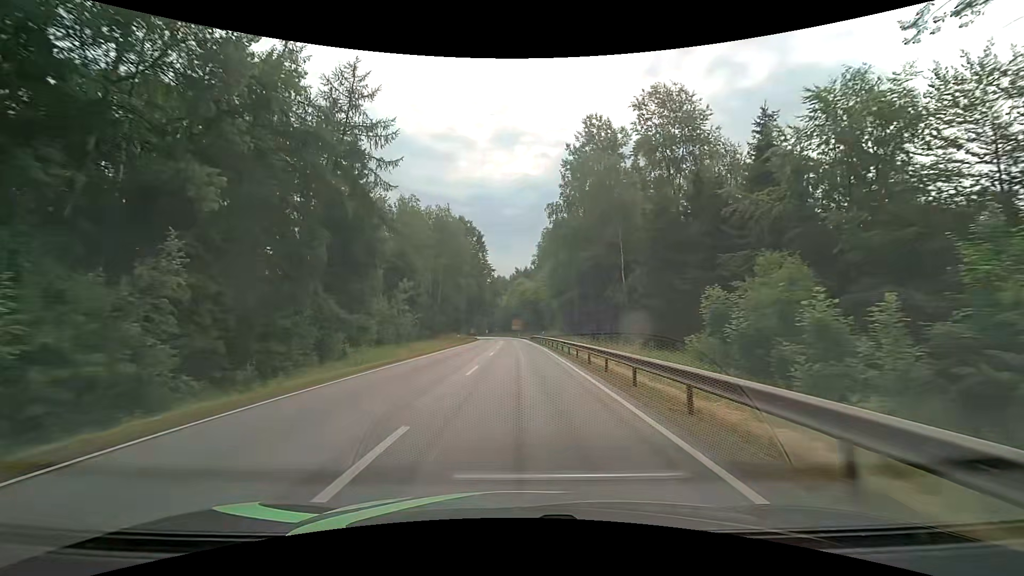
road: primary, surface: asphalt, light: Day
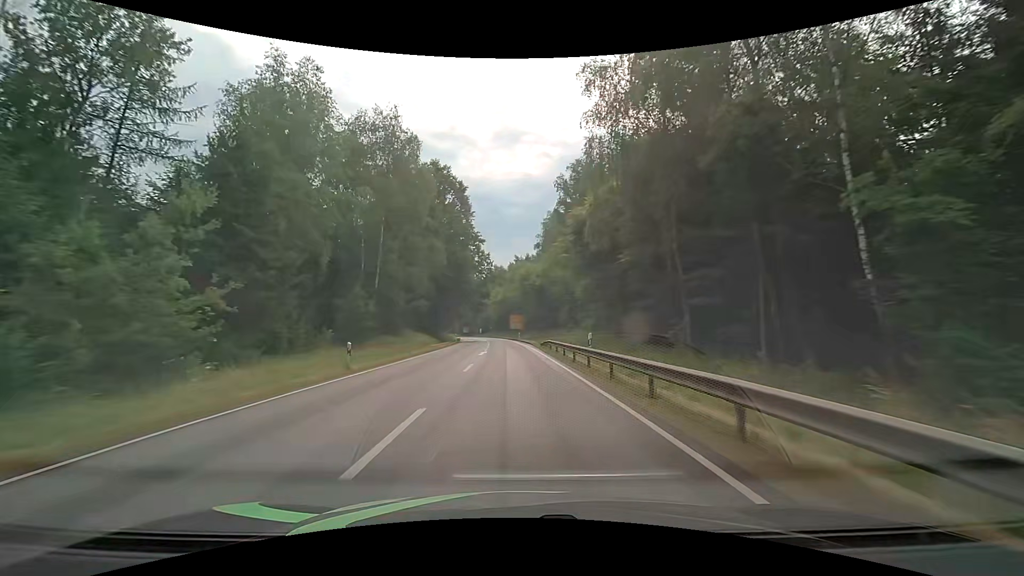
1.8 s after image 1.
(0.0, +34.2) m; 0°
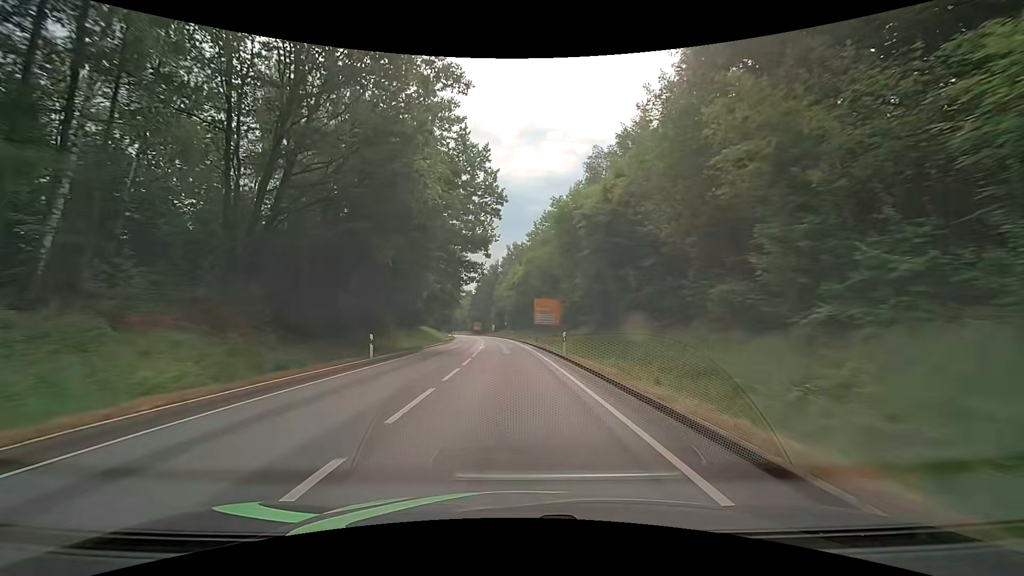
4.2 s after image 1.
(-0.9, +46.2) m; -2°
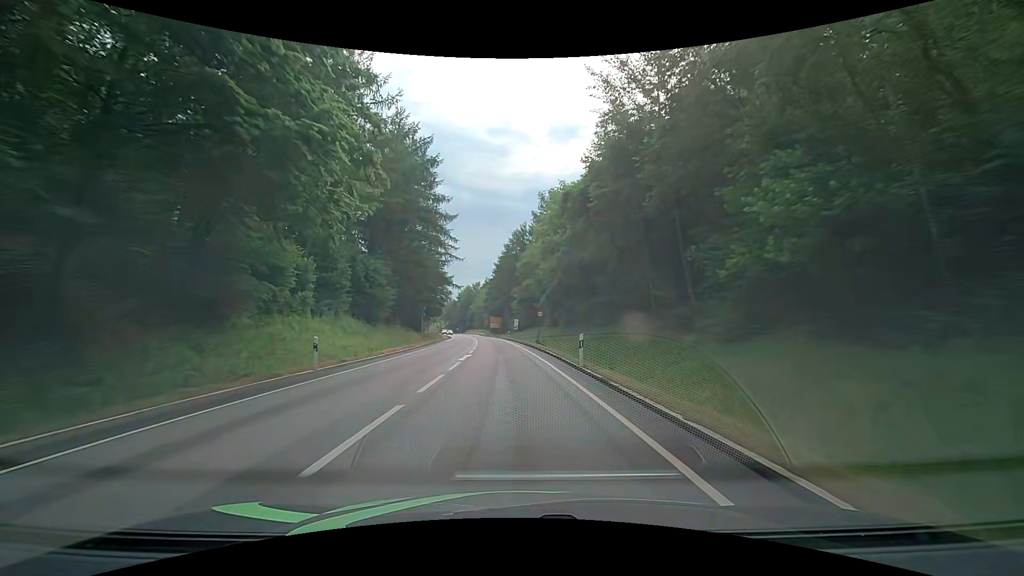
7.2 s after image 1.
(-2.3, +56.4) m; -4°
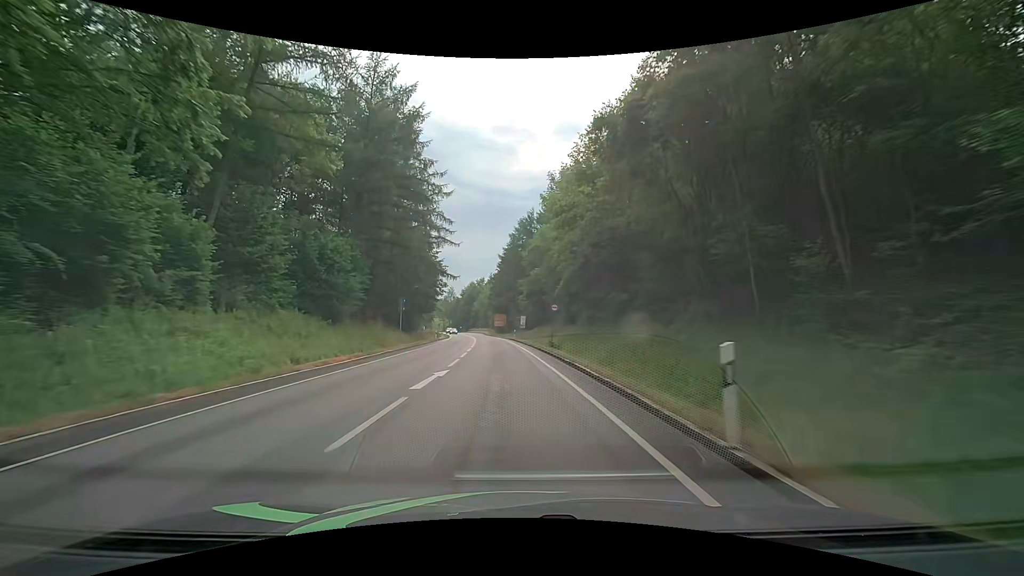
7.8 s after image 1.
(-0.1, +11.0) m; -1°
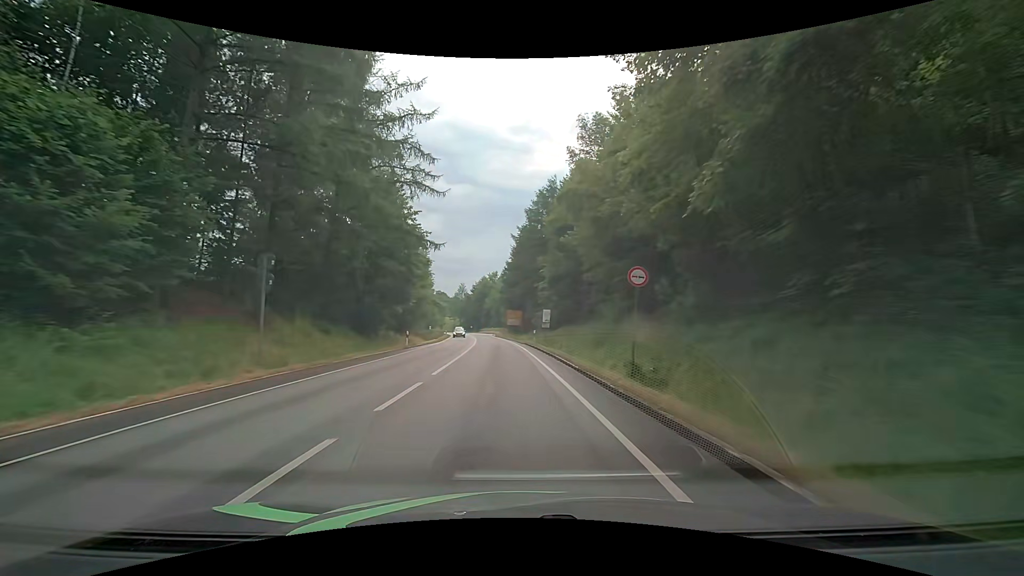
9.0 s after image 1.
(-0.3, +21.5) m; -1°
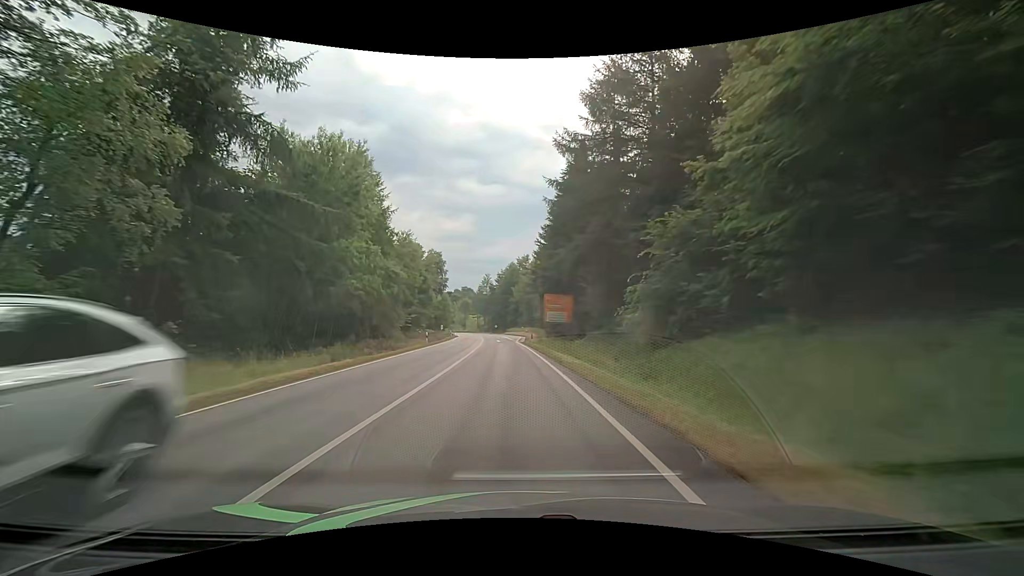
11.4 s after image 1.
(-1.4, +40.7) m; -4°
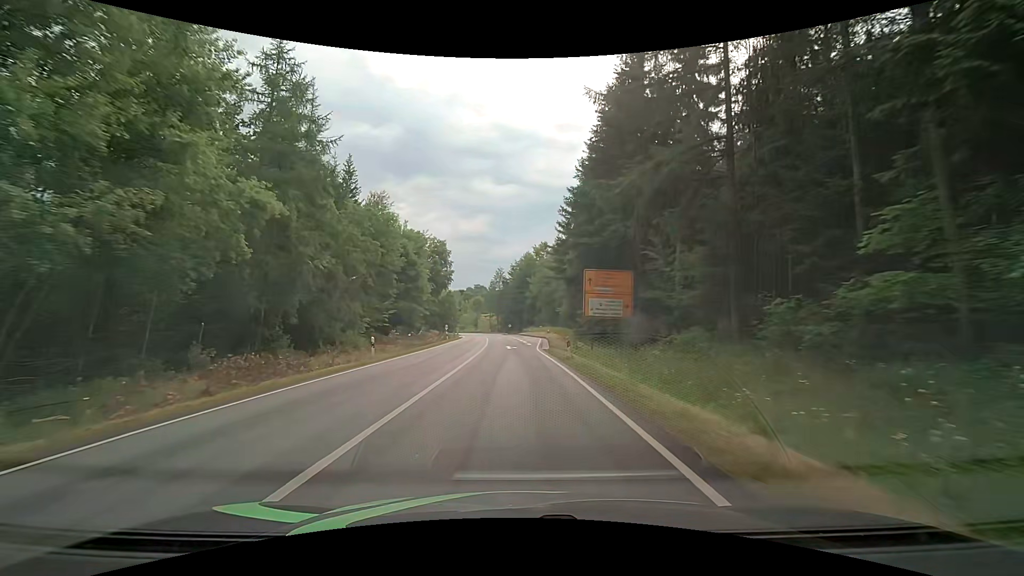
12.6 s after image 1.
(-0.2, +19.6) m; -2°
(0, +10) (0, +20) (0, +30) (-1, +40) (-1, +50) (-1, +60) (-2, +70) (-3, +80) (-4, +90) (-5, +100) m
